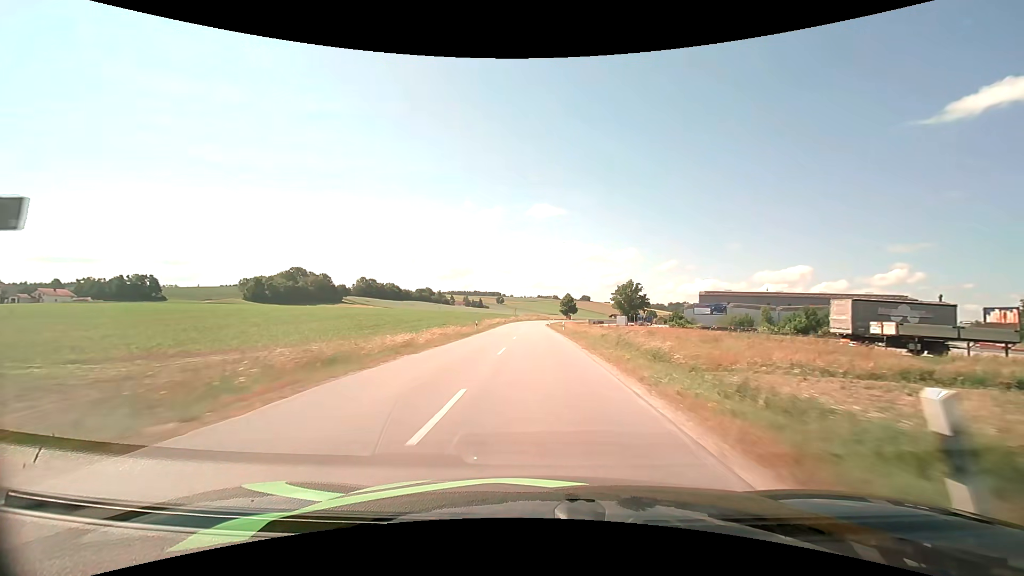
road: secondary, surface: asphalt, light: Day
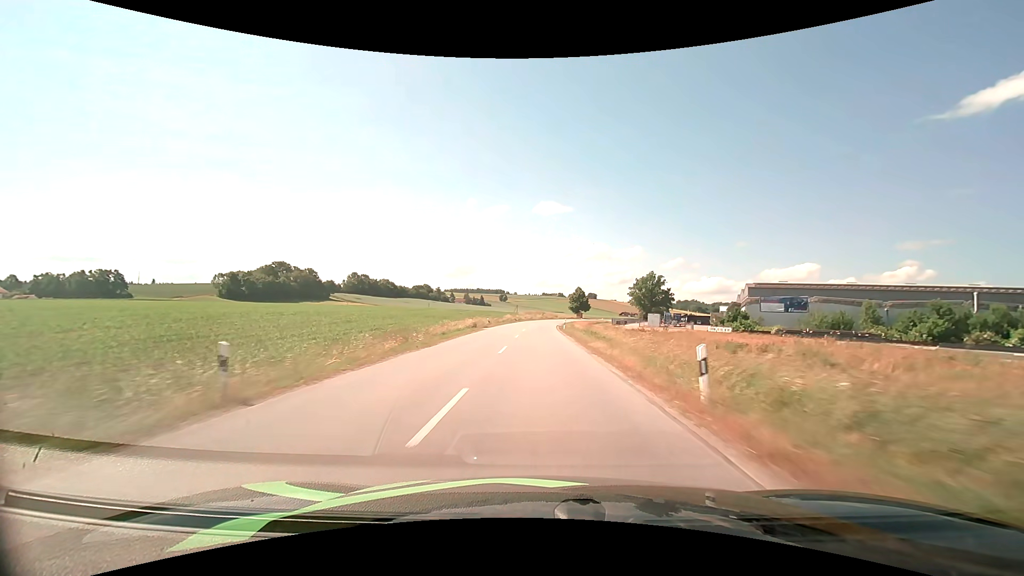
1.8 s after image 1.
(-0.2, +36.3) m; 0°
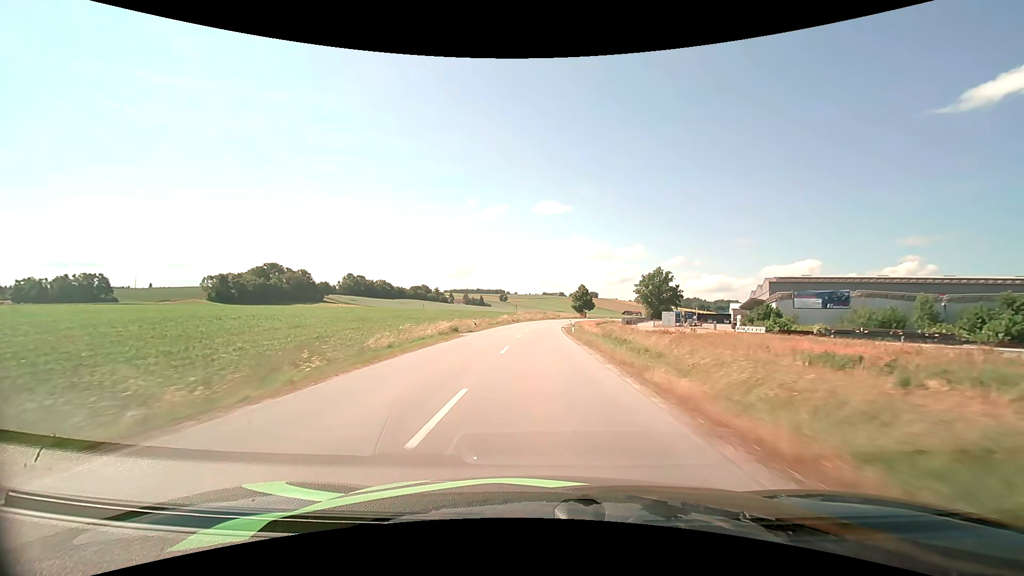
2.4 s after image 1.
(0.0, +12.0) m; 0°
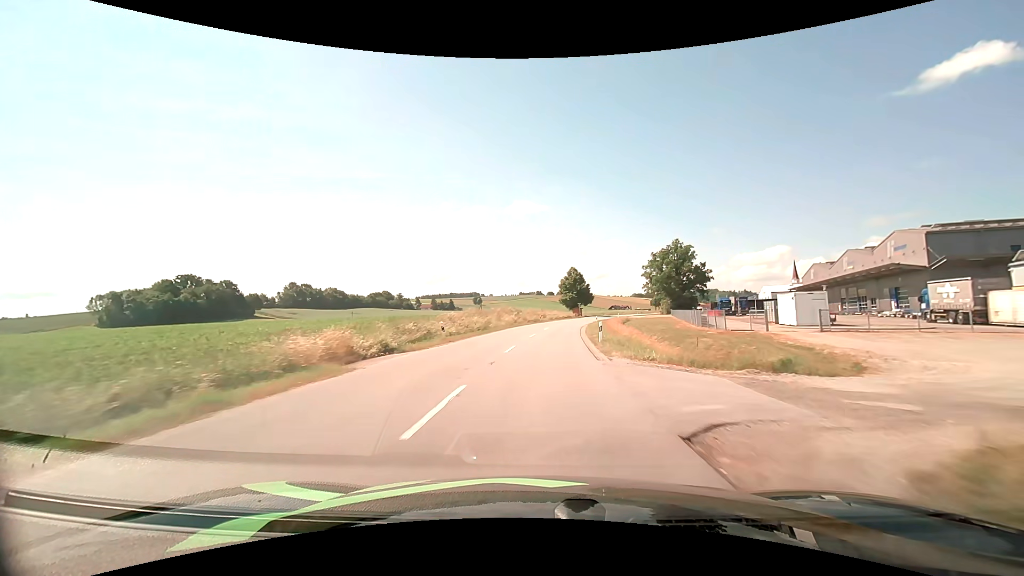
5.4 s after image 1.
(+1.2, +59.4) m; +2°
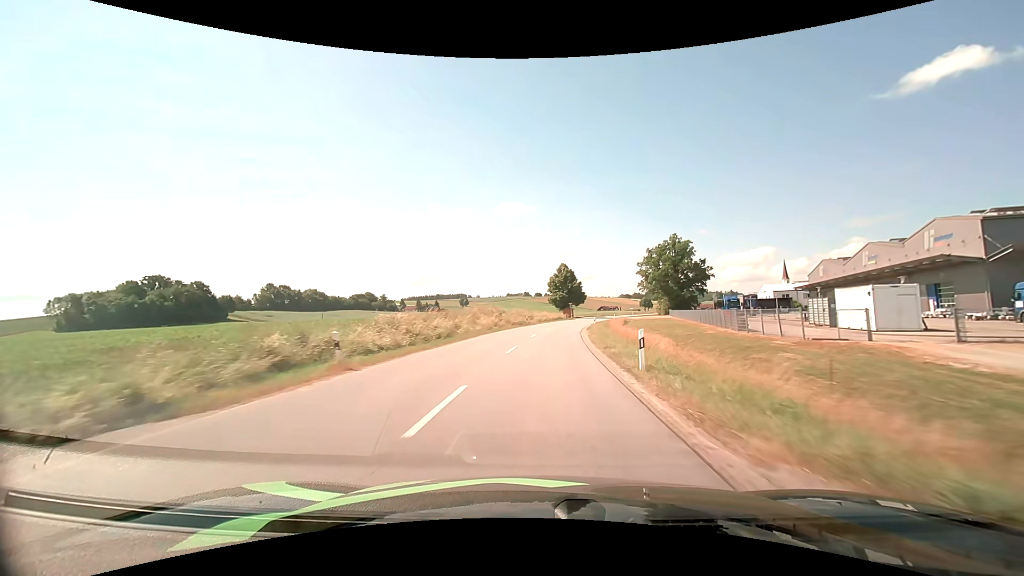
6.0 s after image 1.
(+0.1, +11.8) m; +1°
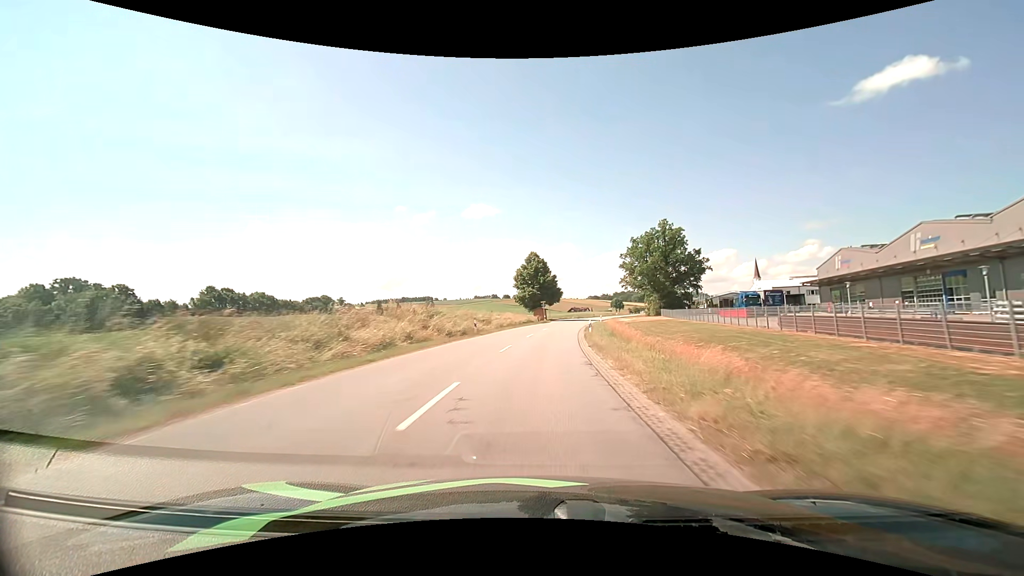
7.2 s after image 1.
(+0.7, +23.6) m; +3°
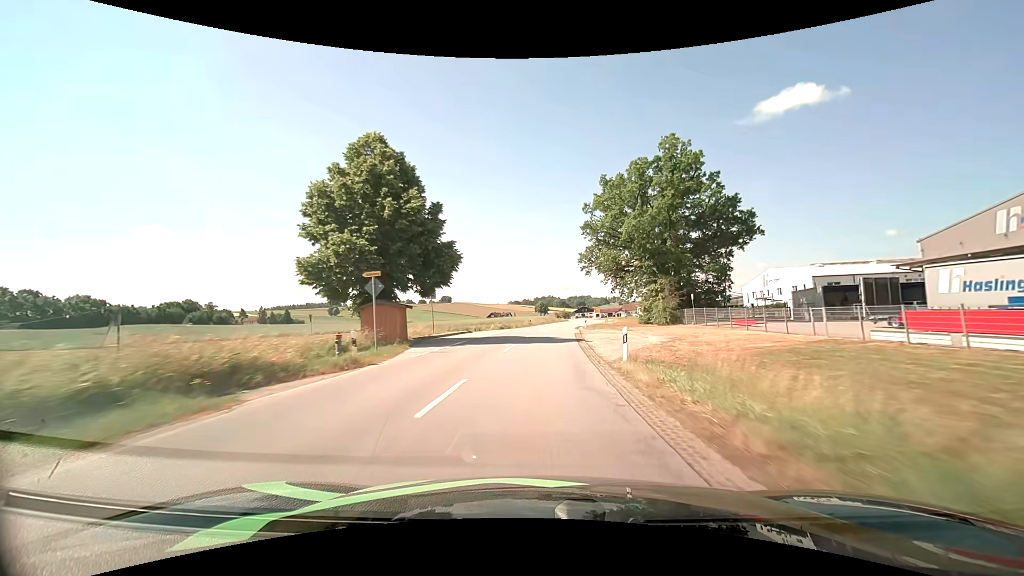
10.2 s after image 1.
(+4.0, +58.7) m; +9°
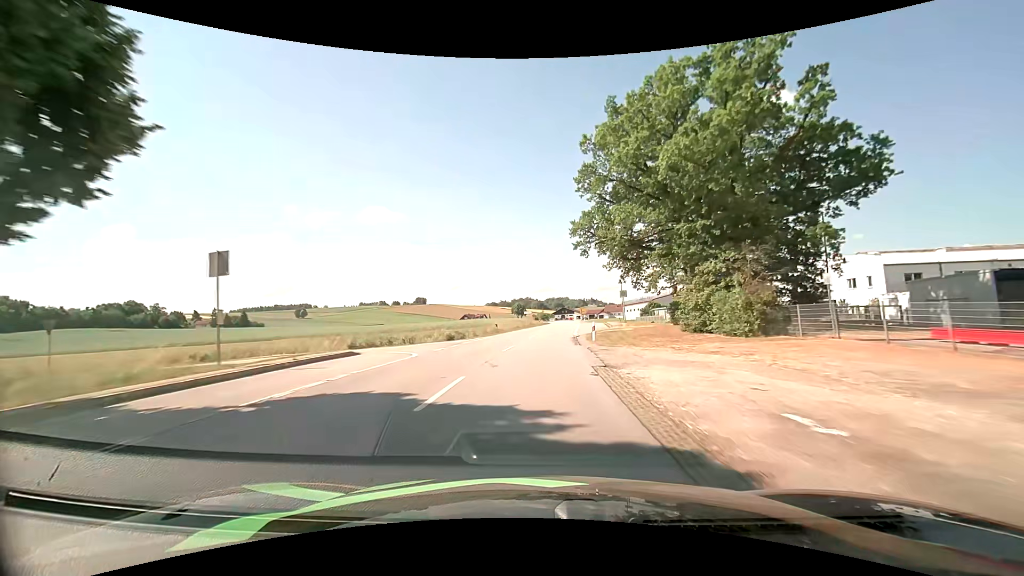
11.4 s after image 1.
(+0.7, +23.6) m; +3°
(0, +10) (0, +20) (+1, +30) (+1, +40) (+2, +50) (+3, +60) (+4, +70) (+5, +80) (+6, +90) (+7, +100) m
